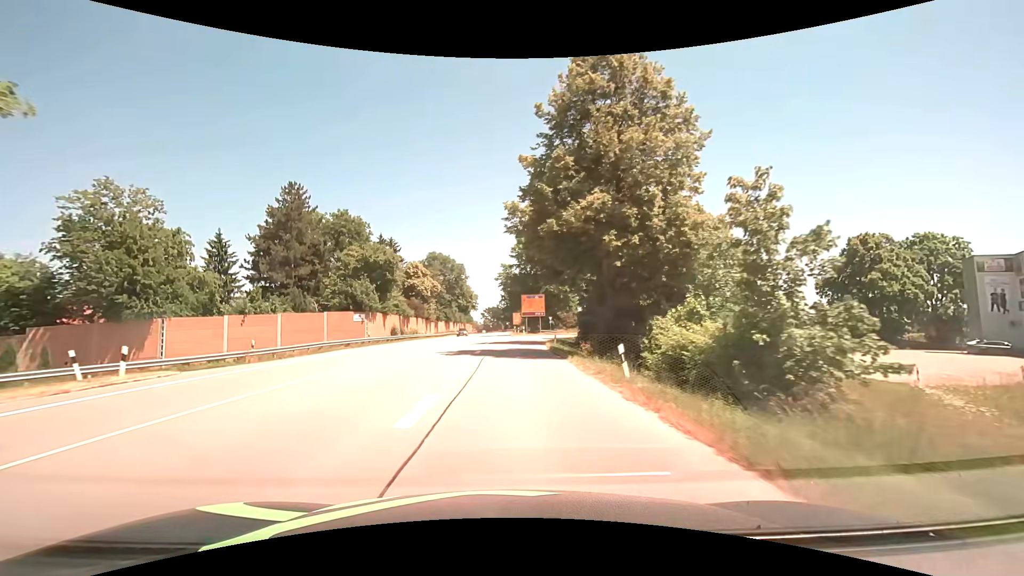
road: primary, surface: asphalt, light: Day
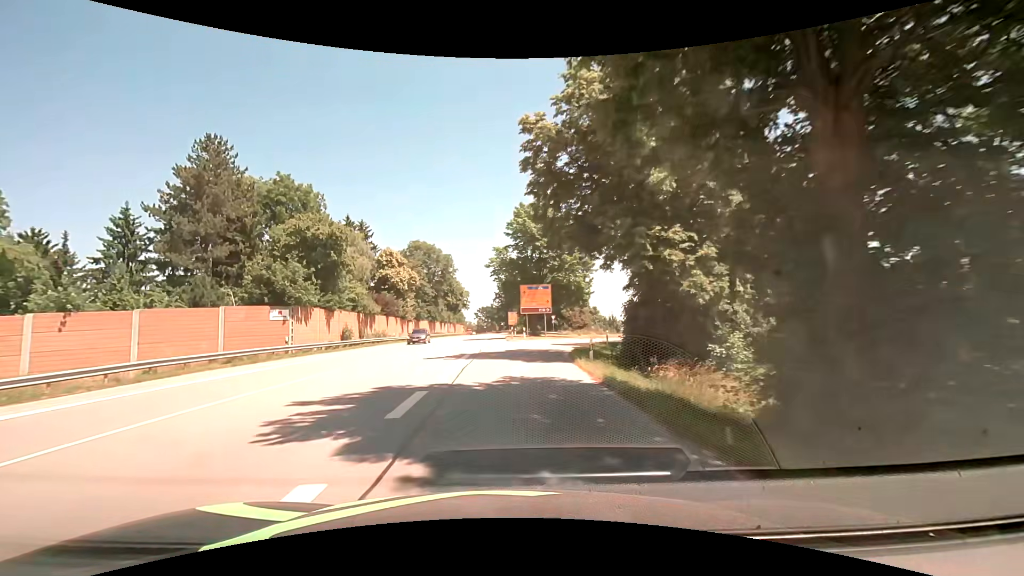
(+0.1, +17.2) m; 0°
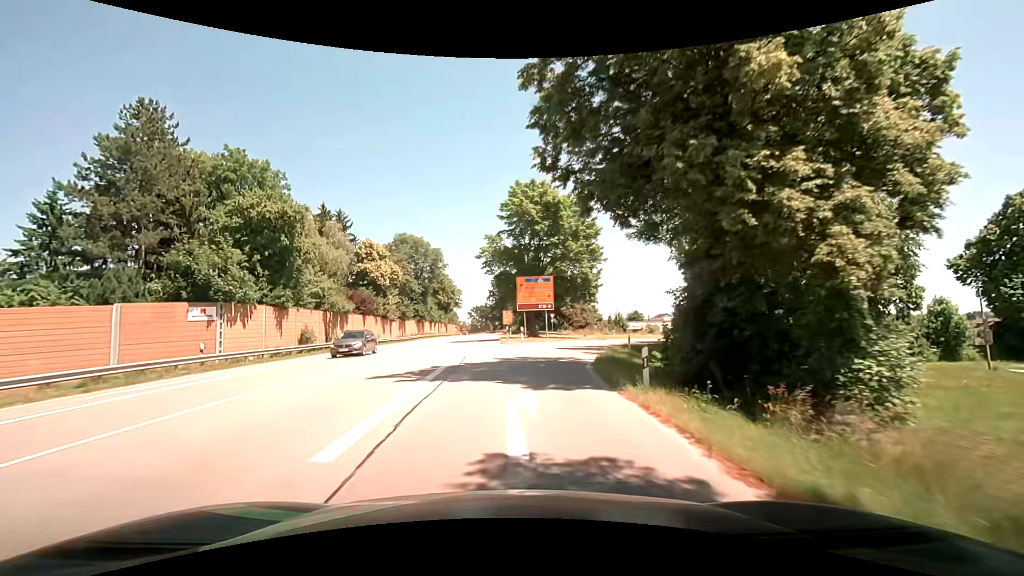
(0.0, +8.1) m; 0°
(0, +10) (+1, +20) (+3, +30) (+8, +39) (+15, +46) (+23, +51) (+33, +53) (+43, +54) (+53, +56) (+62, +59) m
